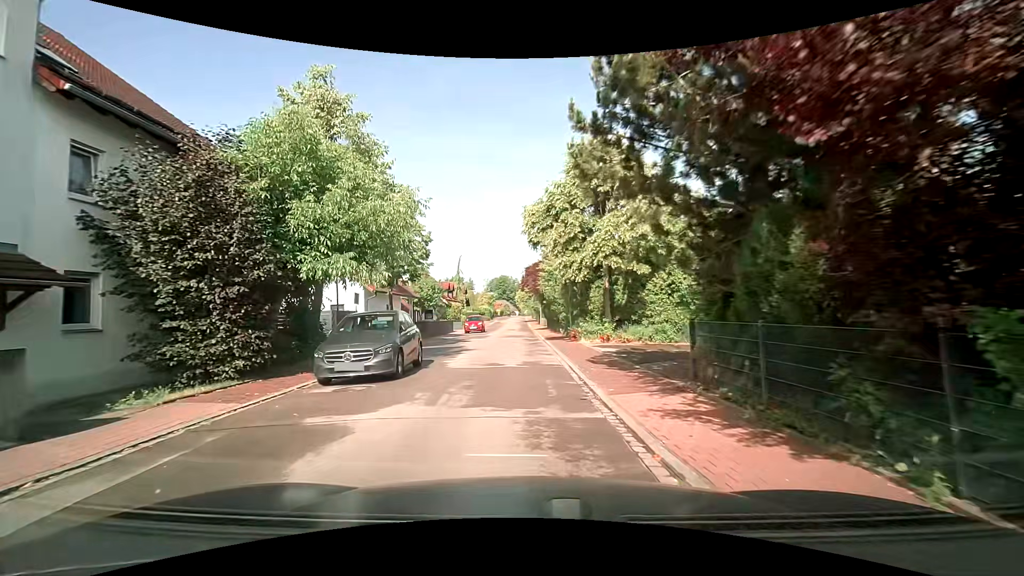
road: residential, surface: asphalt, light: Day
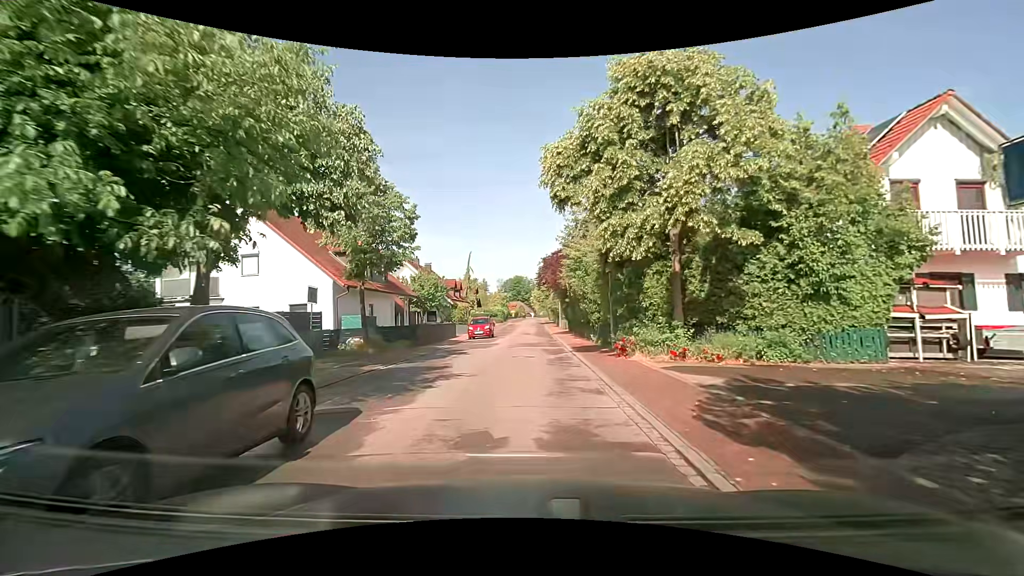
(-0.2, +8.2) m; -1°
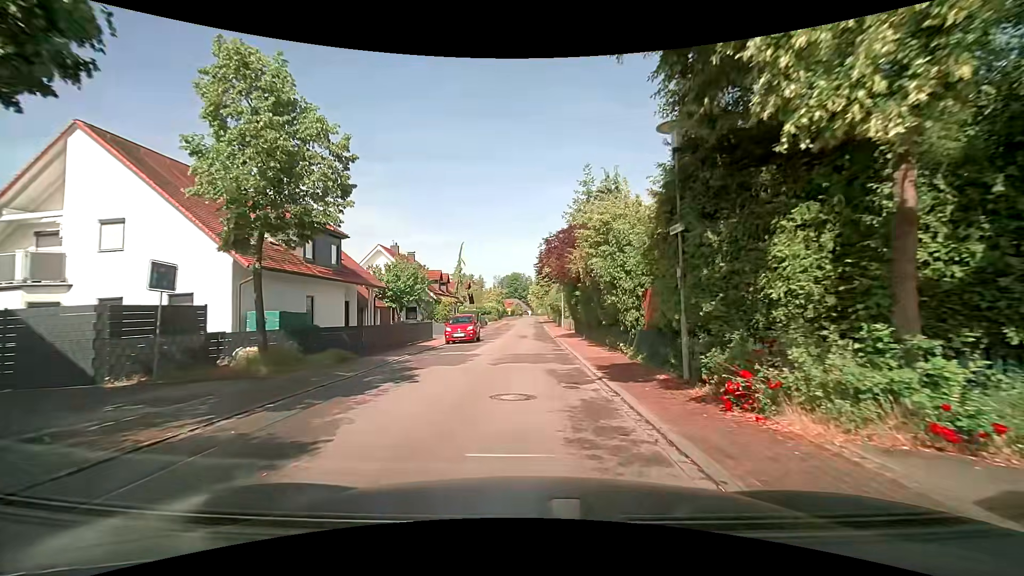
(0.0, +8.6) m; +1°
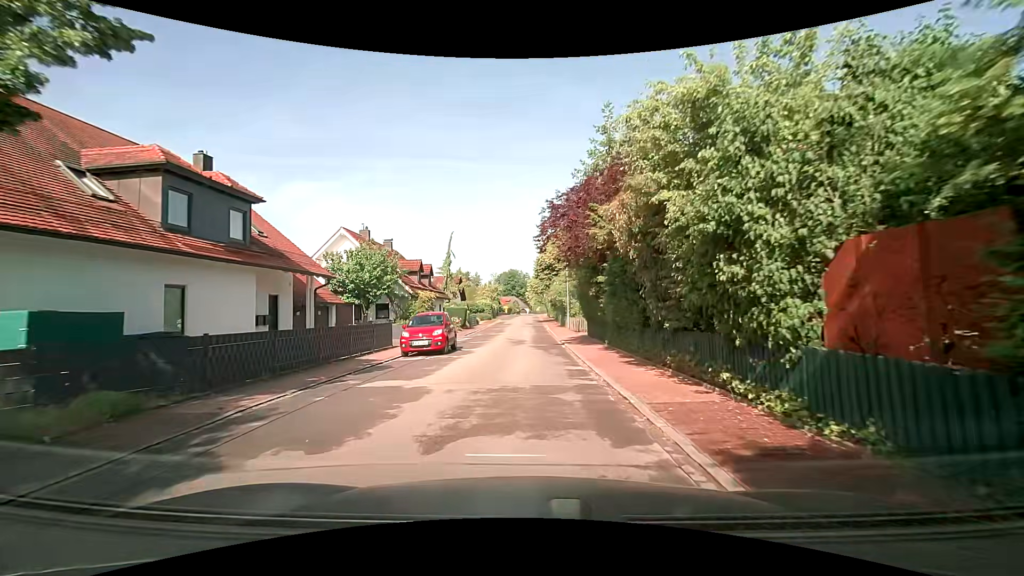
(-0.1, +8.7) m; 0°
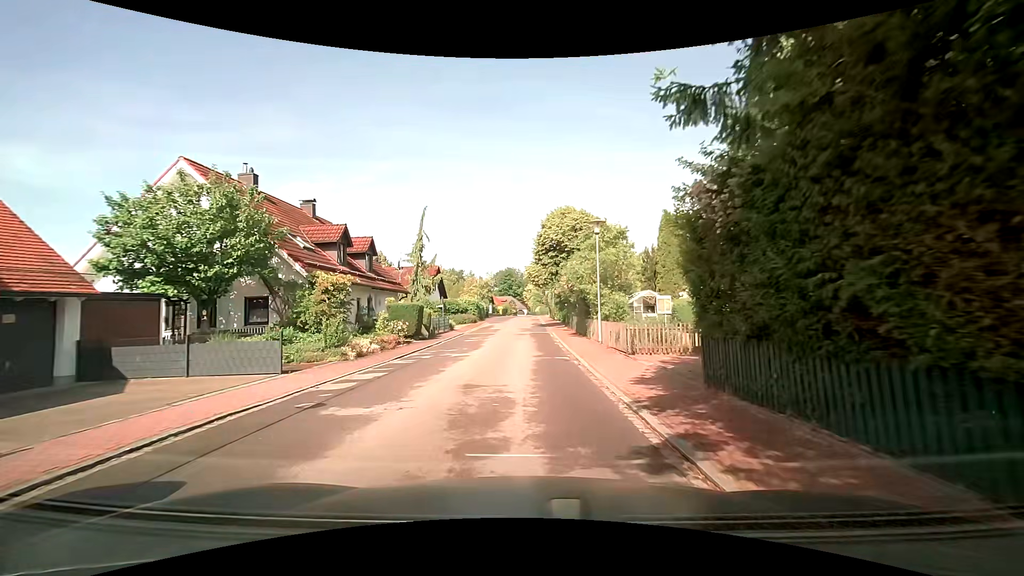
(0.0, +17.6) m; 0°
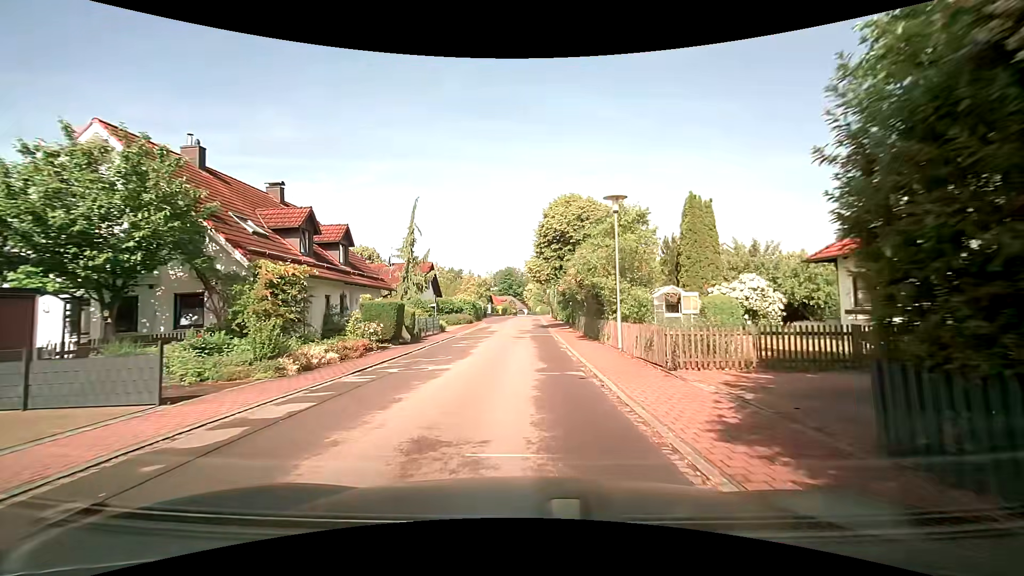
(0.0, +4.2) m; 0°
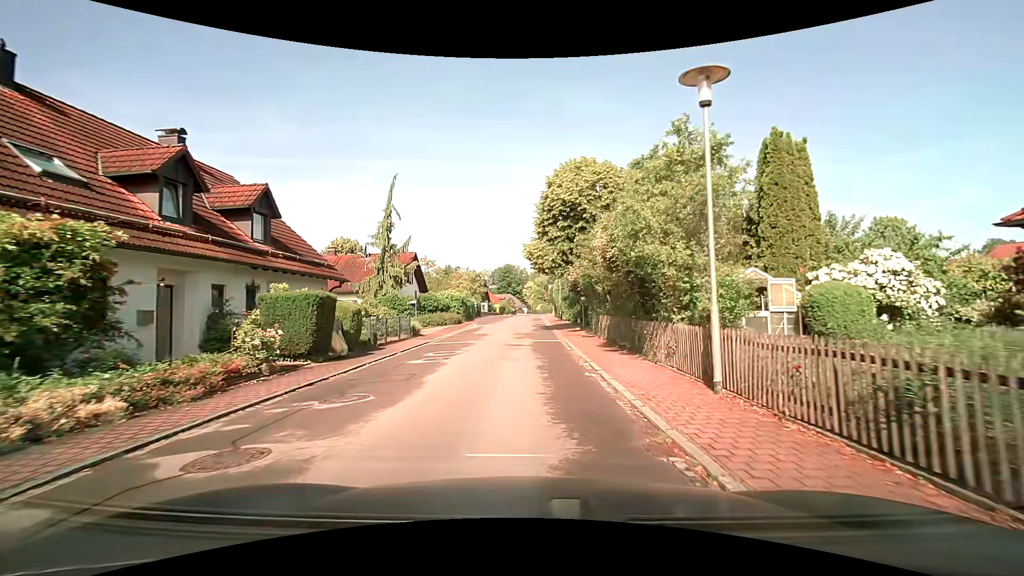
(0.0, +8.0) m; +1°
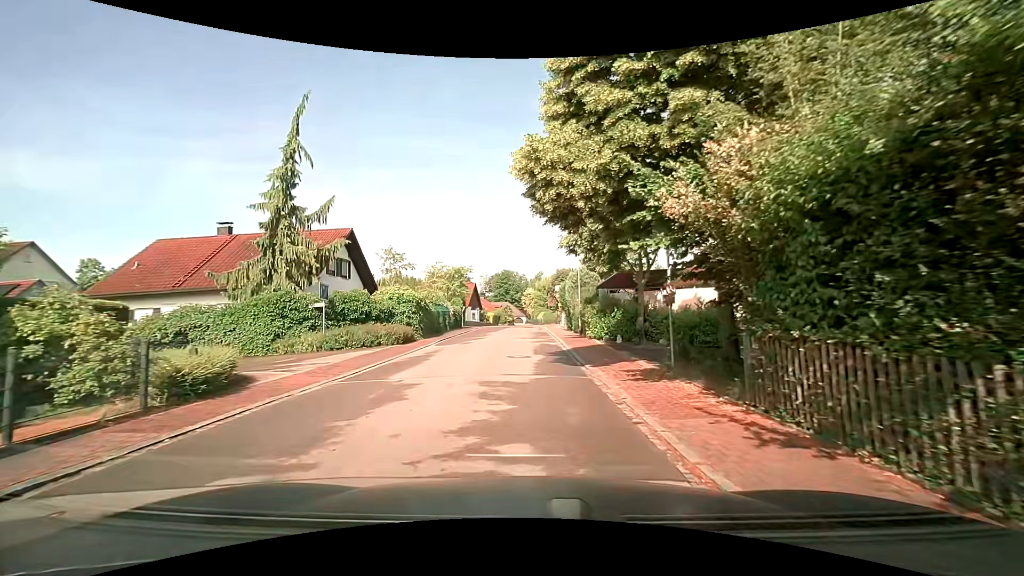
(-0.1, +17.4) m; -1°
